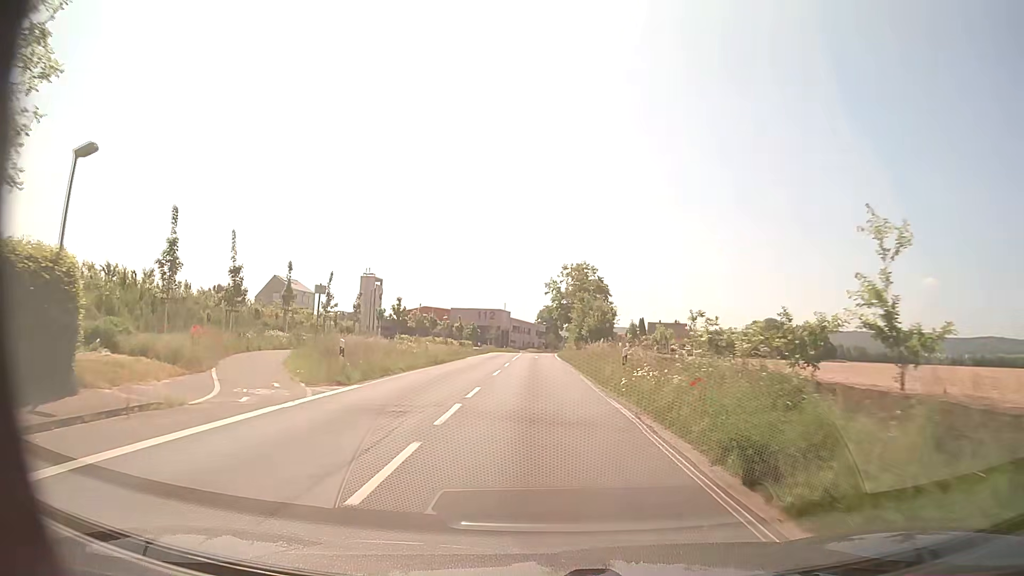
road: secondary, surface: asphalt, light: Day
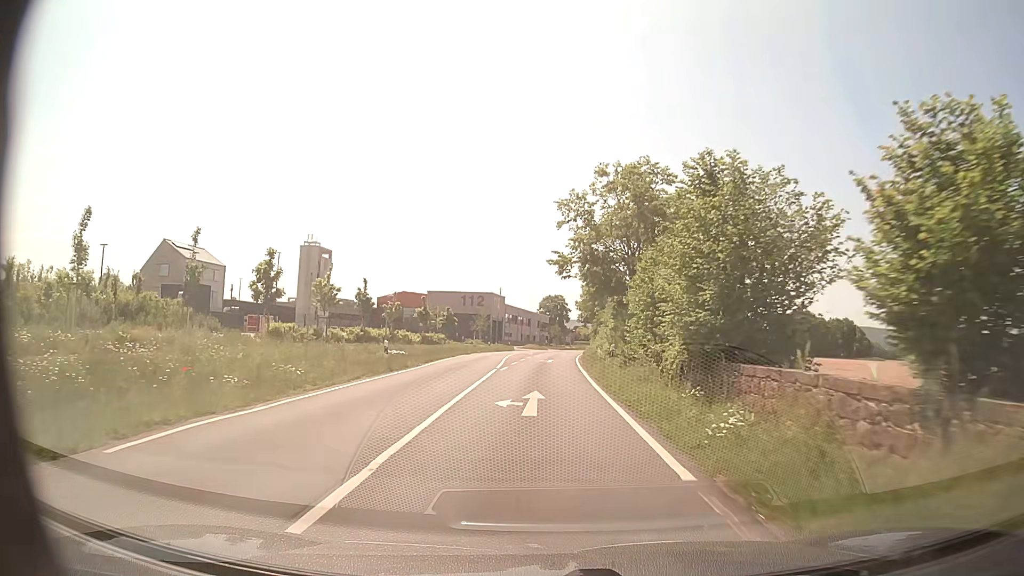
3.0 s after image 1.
(-0.6, +39.3) m; 0°
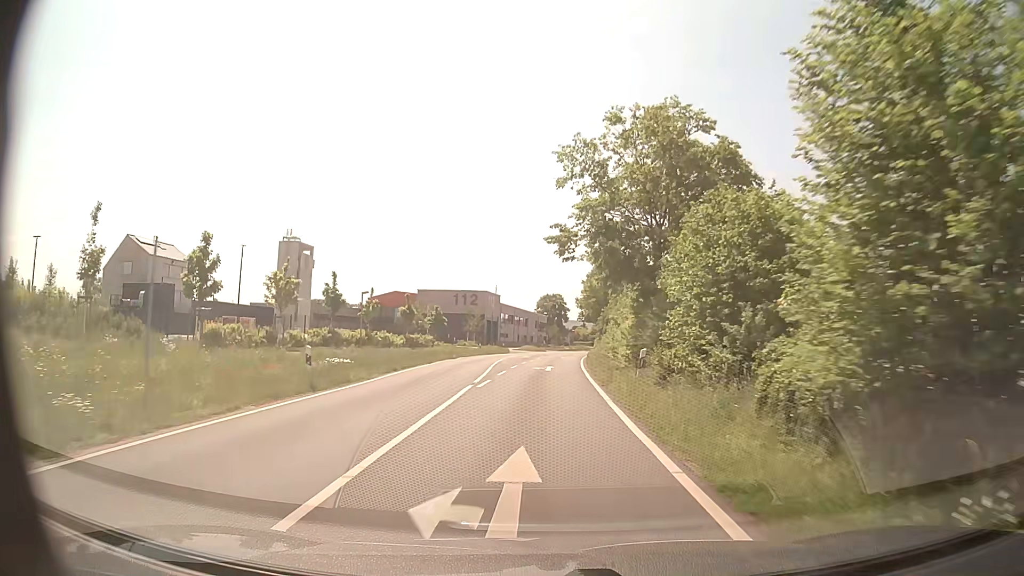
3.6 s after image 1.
(0.0, +8.0) m; 0°
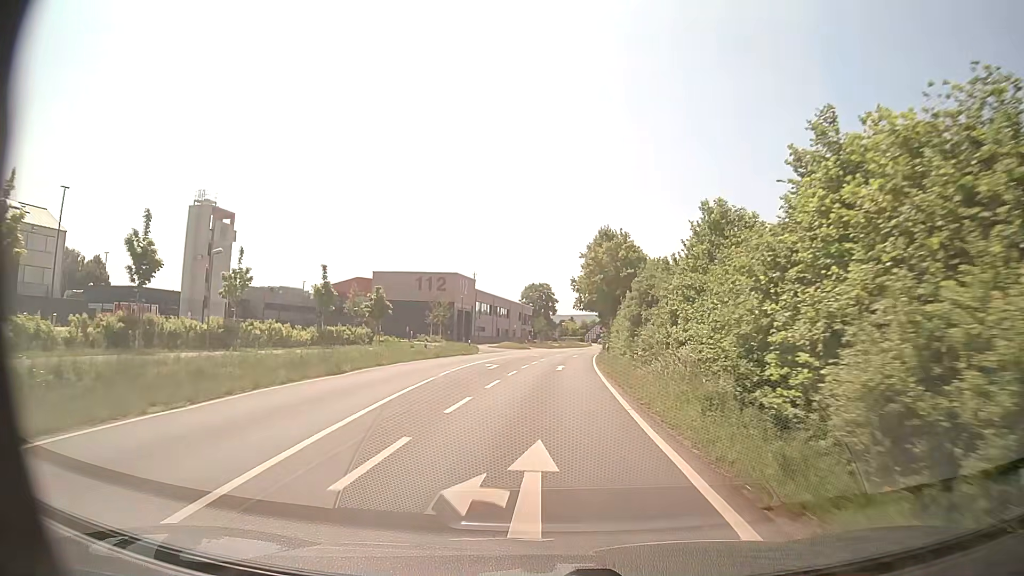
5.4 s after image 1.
(0.0, +24.6) m; +2°
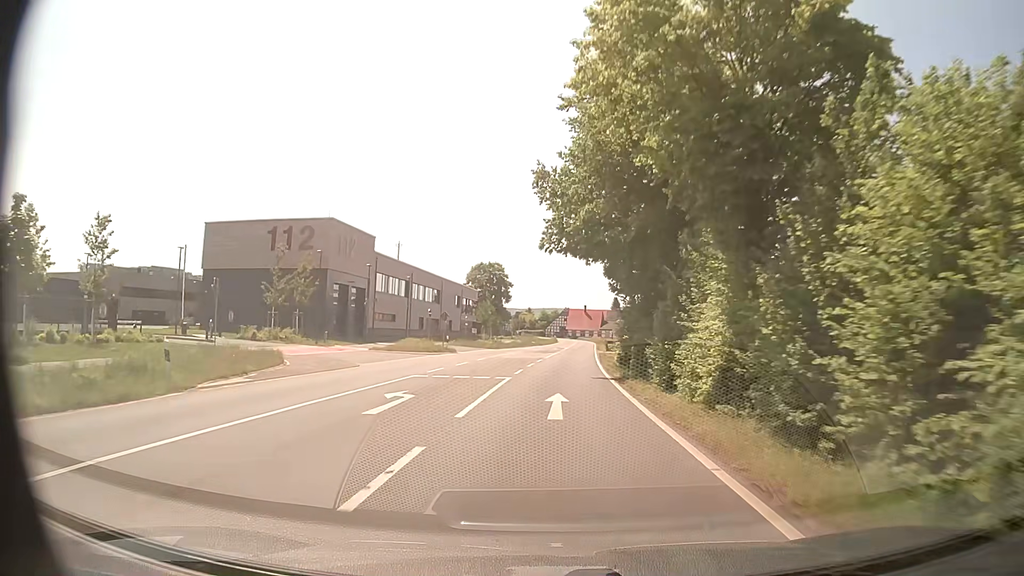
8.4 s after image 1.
(+1.0, +42.7) m; +3°
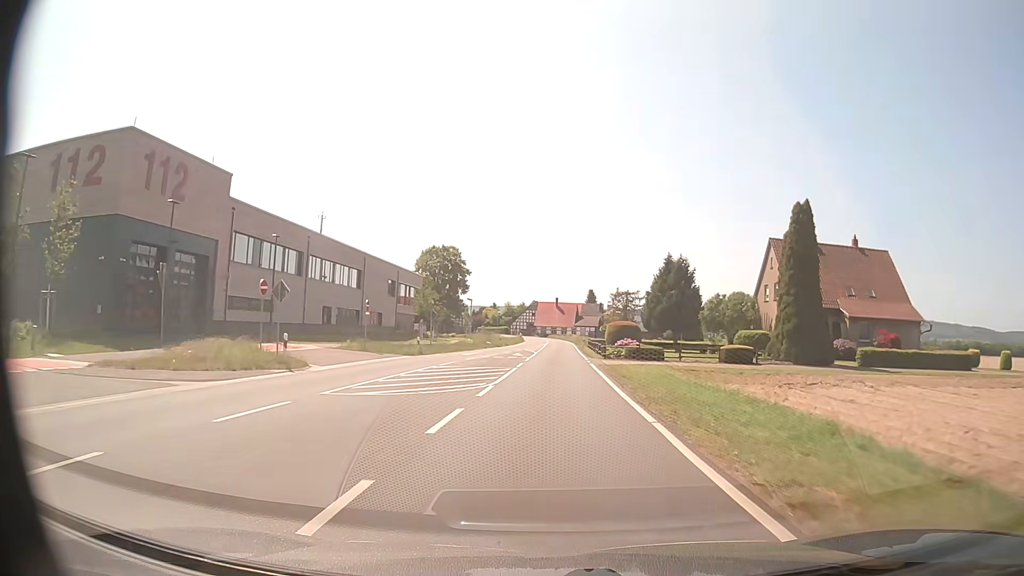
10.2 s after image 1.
(+0.6, +26.8) m; +3°
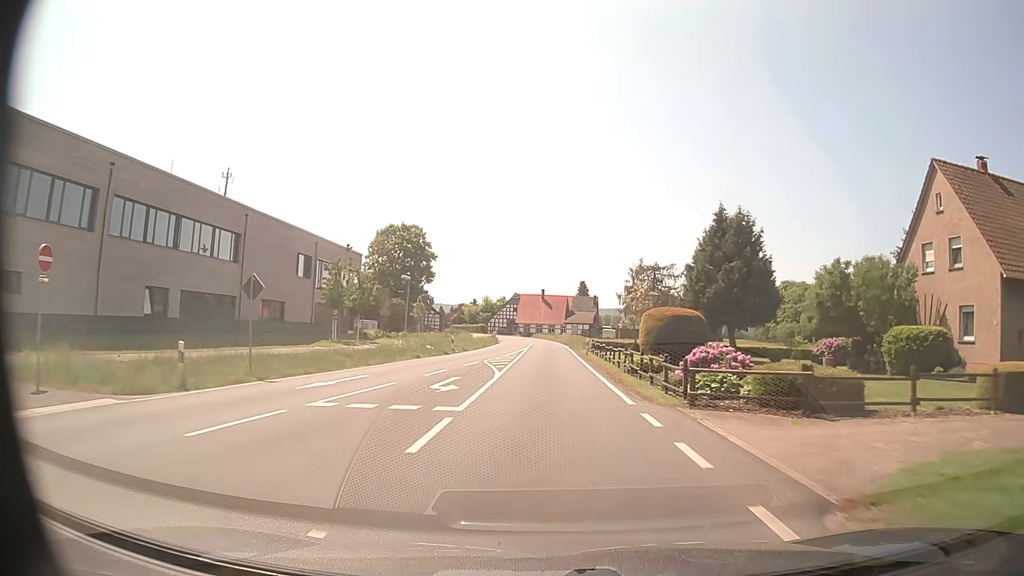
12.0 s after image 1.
(+0.4, +26.0) m; +2°
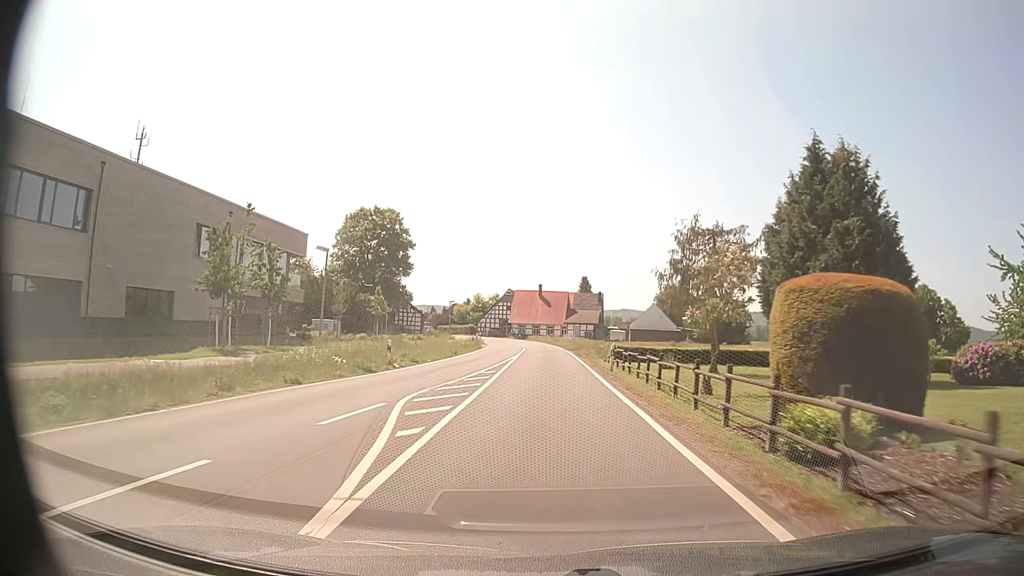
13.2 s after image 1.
(0.0, +16.7) m; 0°
(0, +10) (0, +20) (0, +30) (0, +40) (0, +50) (0, +60) (-1, +70) (-2, +80) (-4, +90) (-7, +99) m
